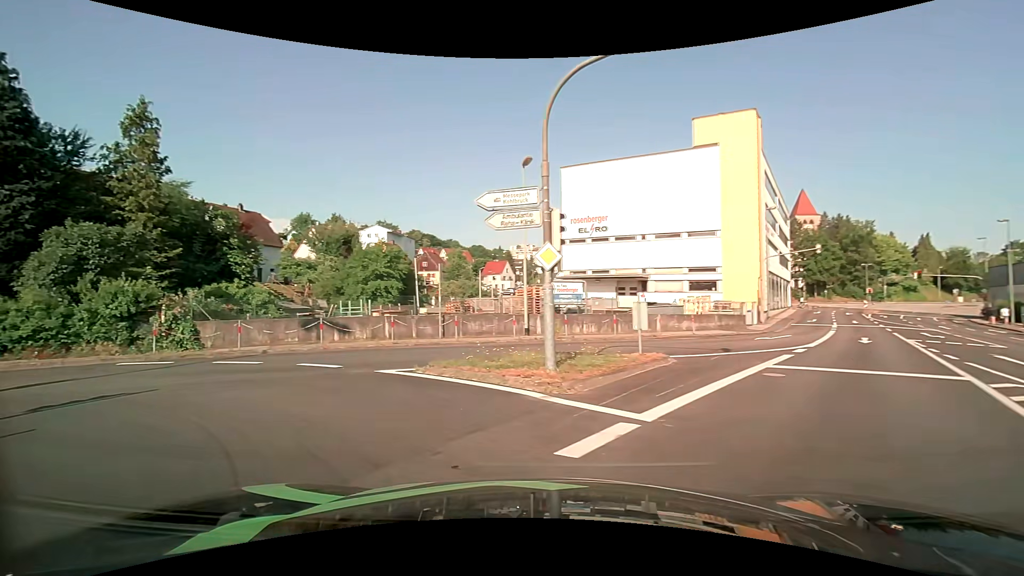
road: tertiary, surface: asphalt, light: Day
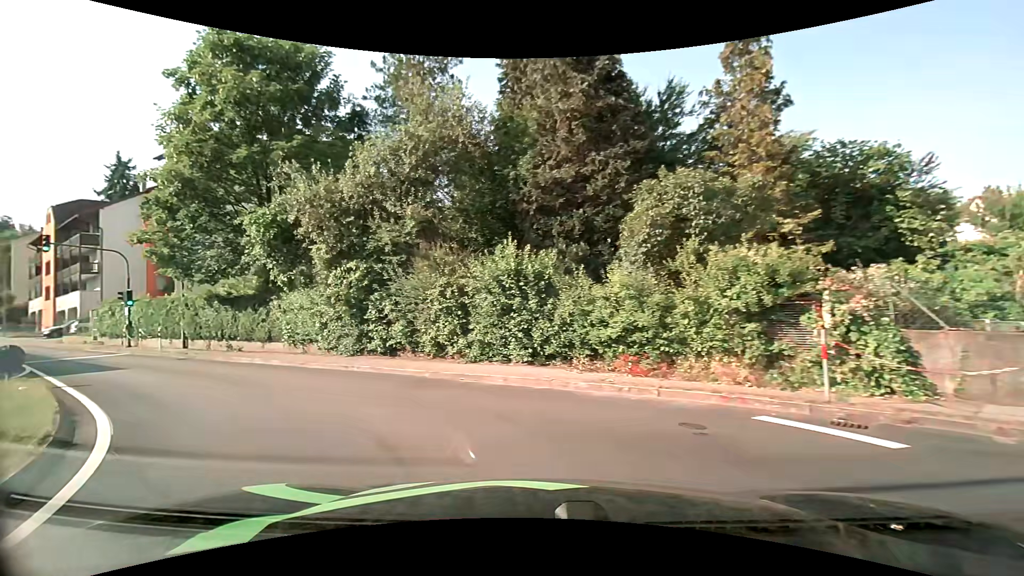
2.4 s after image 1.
(-6.1, +9.5) m; -61°
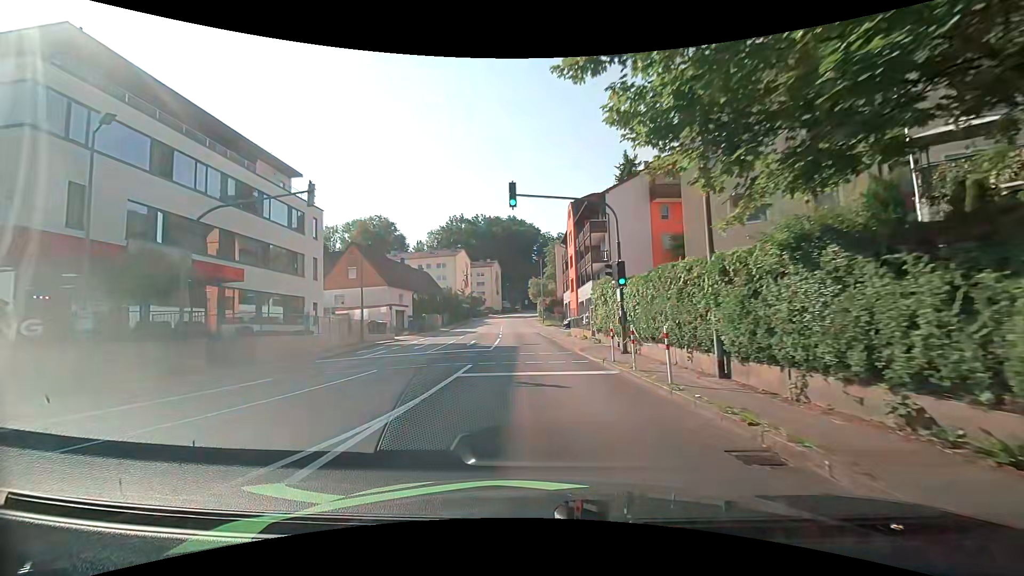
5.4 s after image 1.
(-10.0, +14.8) m; -55°
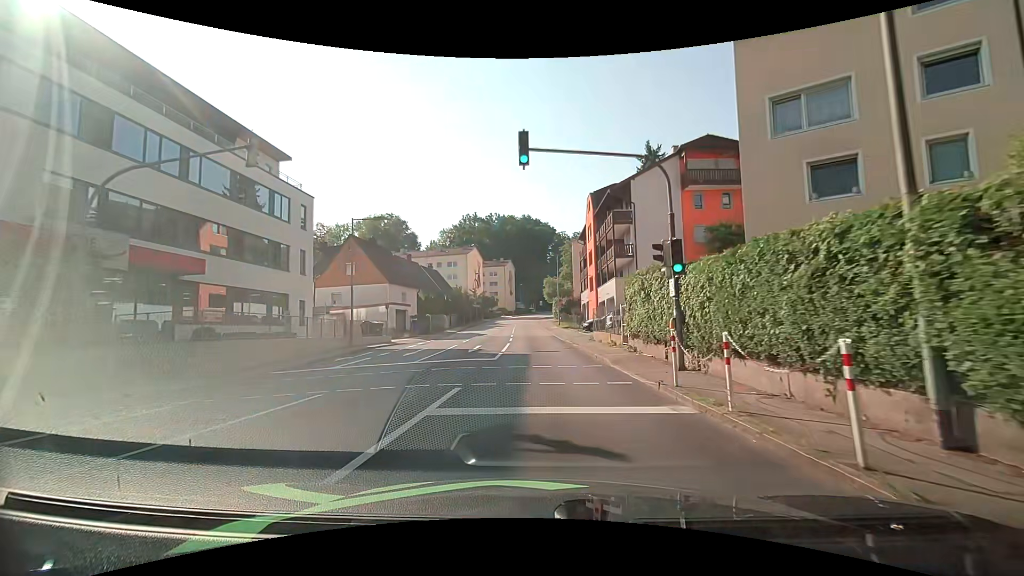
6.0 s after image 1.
(-0.1, +5.0) m; -2°
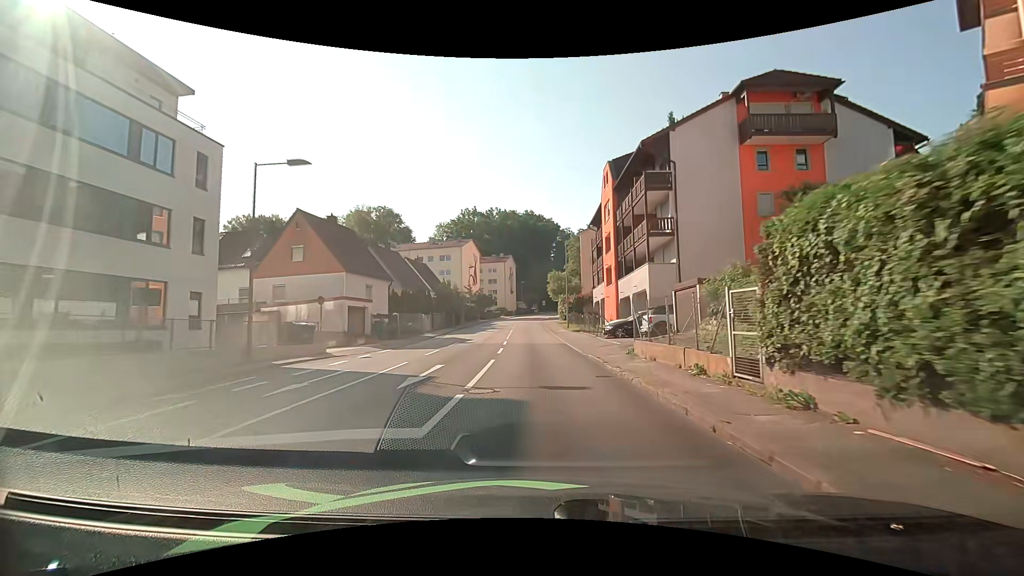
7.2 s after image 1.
(0.0, +11.3) m; 0°
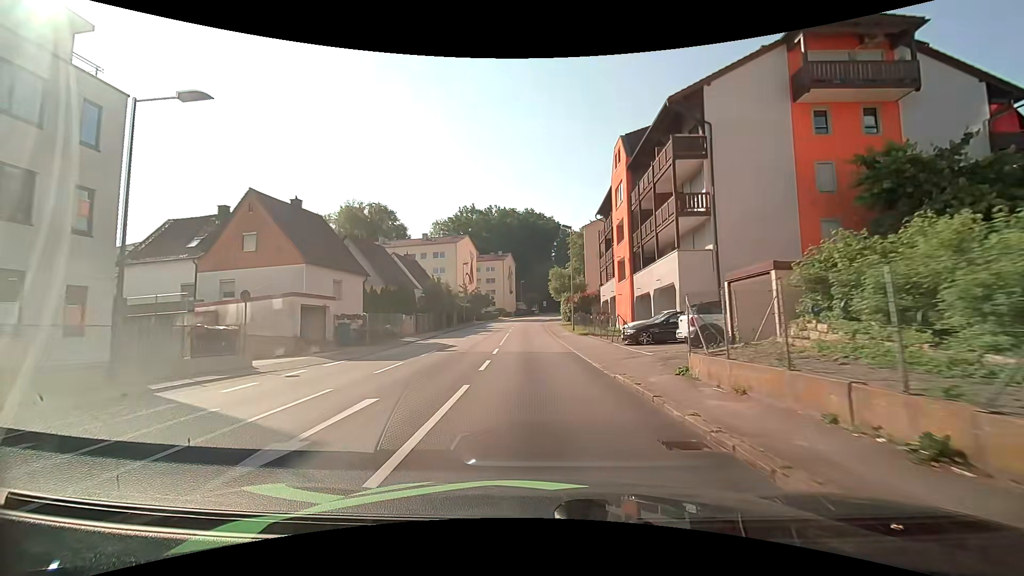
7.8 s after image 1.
(0.0, +6.3) m; 0°
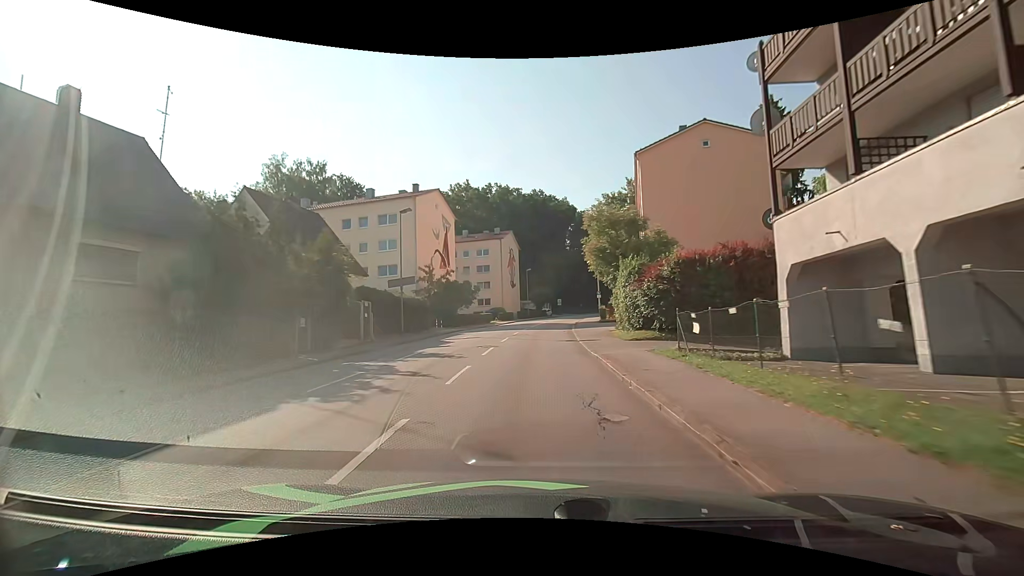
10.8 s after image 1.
(-0.2, +34.5) m; 0°
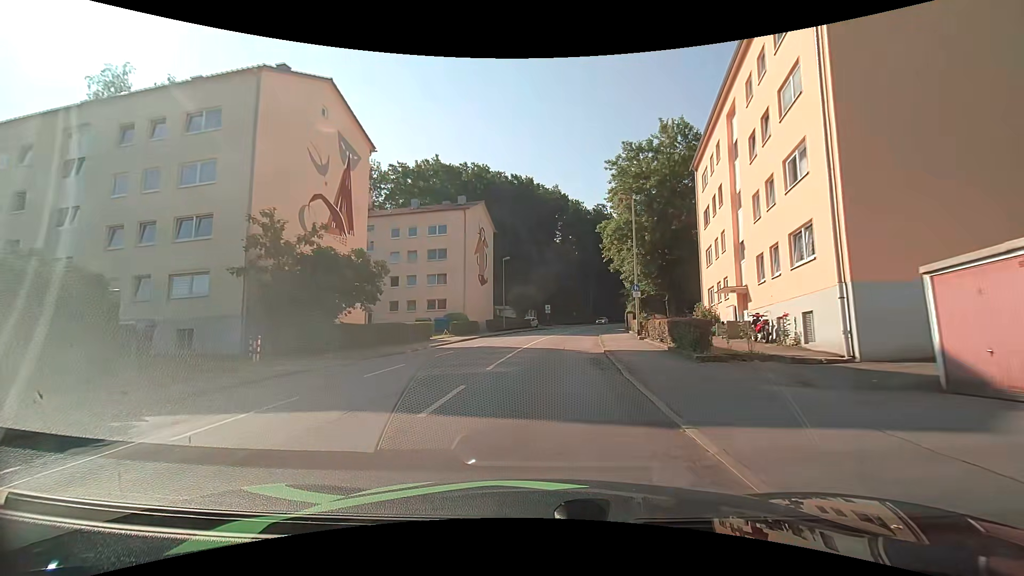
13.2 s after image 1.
(+0.1, +27.1) m; +1°
(0, +10) (+1, +20) (+2, +30) (+3, +40) (+5, +50) (+7, +59) (+9, +69) (+12, +79) (+15, +88) (+19, +98) m
